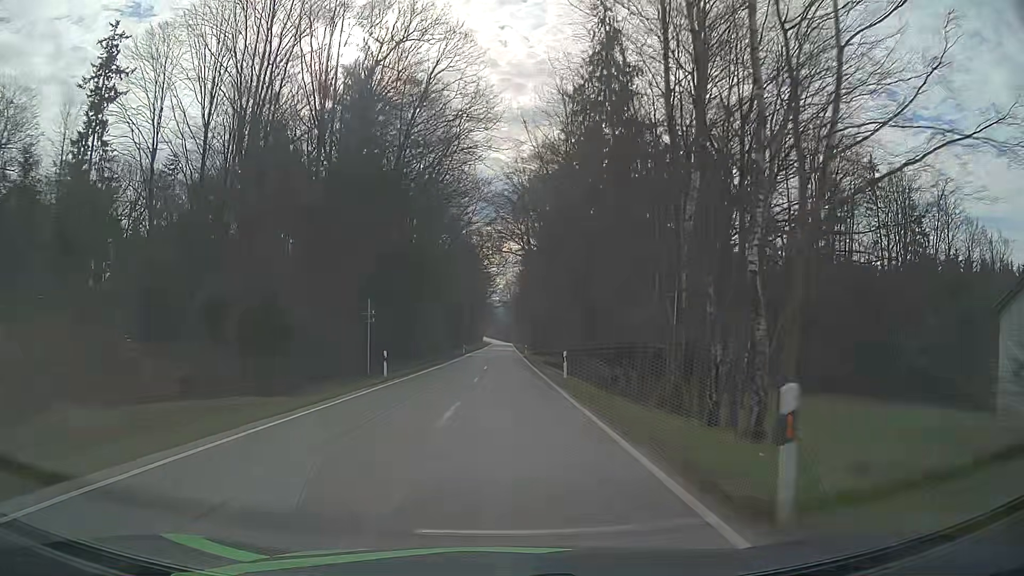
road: secondary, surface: asphalt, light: Day
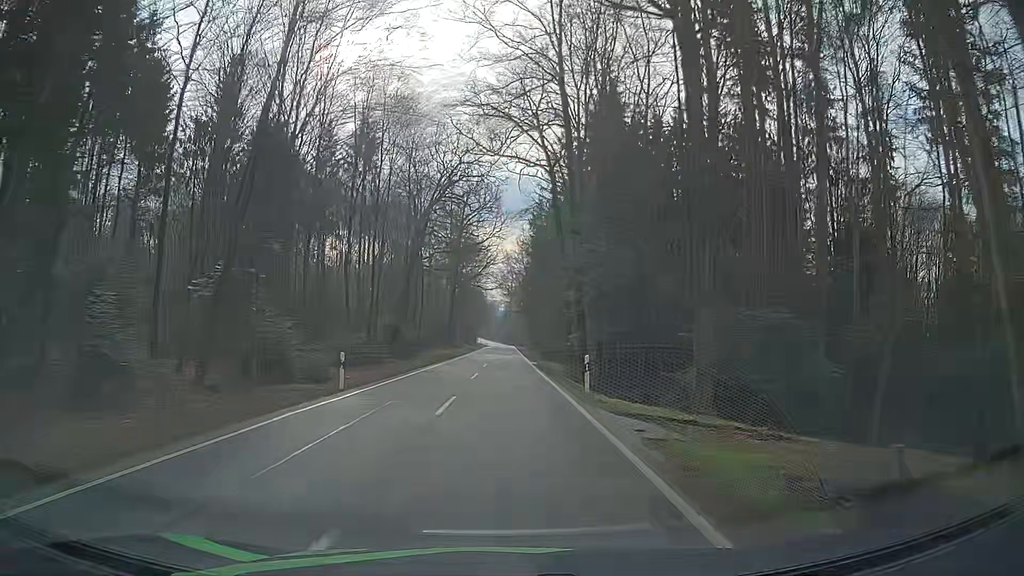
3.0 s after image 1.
(0.0, +58.2) m; -1°
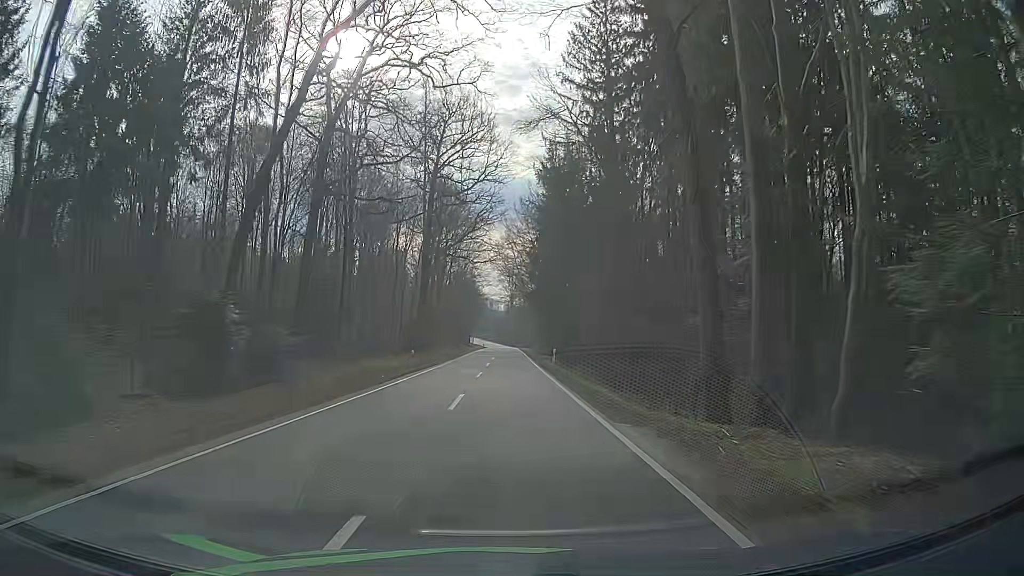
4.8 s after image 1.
(+0.1, +35.3) m; 0°
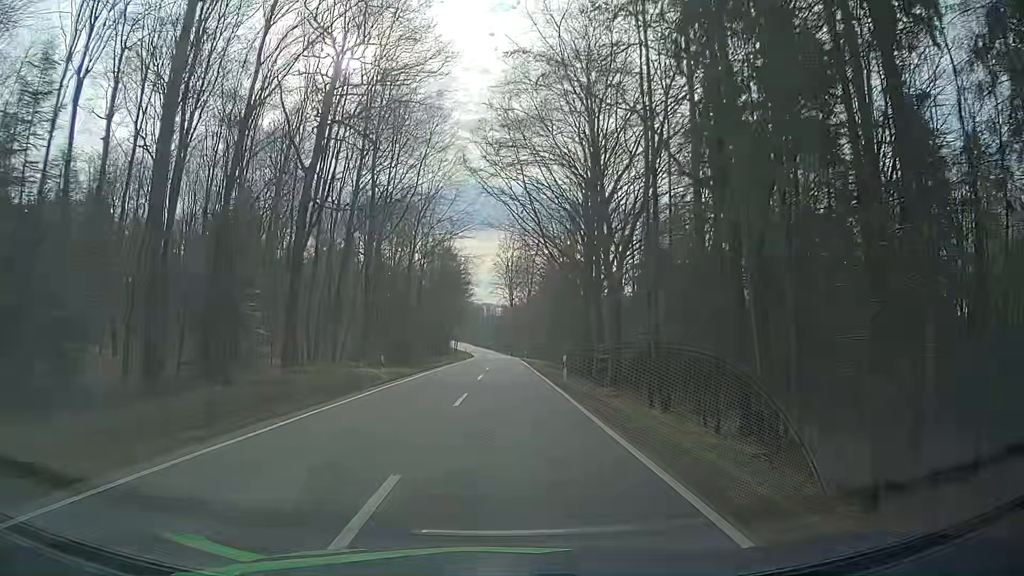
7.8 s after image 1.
(0.0, +58.9) m; 0°
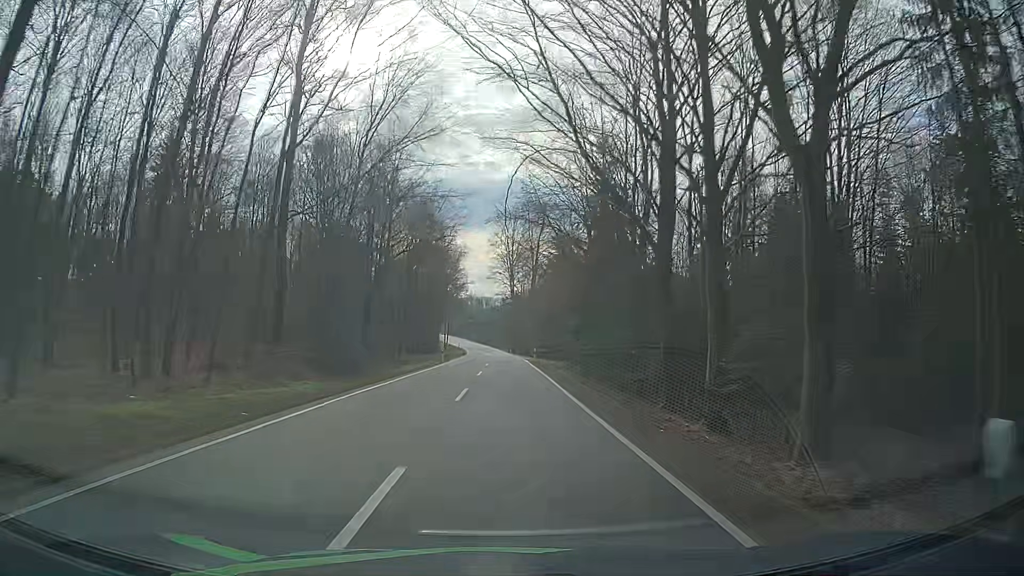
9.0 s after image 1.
(-0.1, +23.8) m; -1°
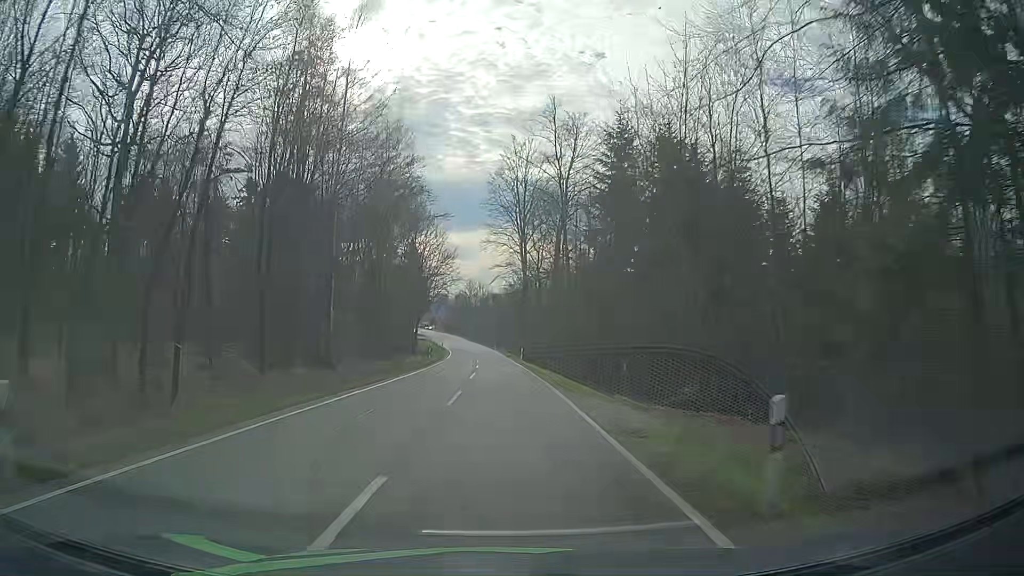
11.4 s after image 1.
(+0.1, +47.6) m; 0°
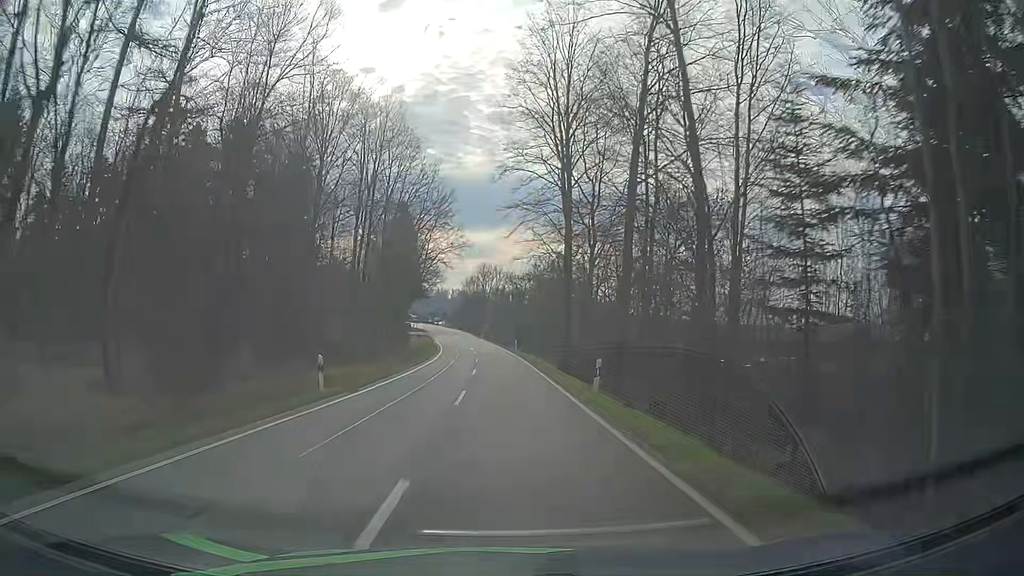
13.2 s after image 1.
(-1.0, +35.9) m; -3°
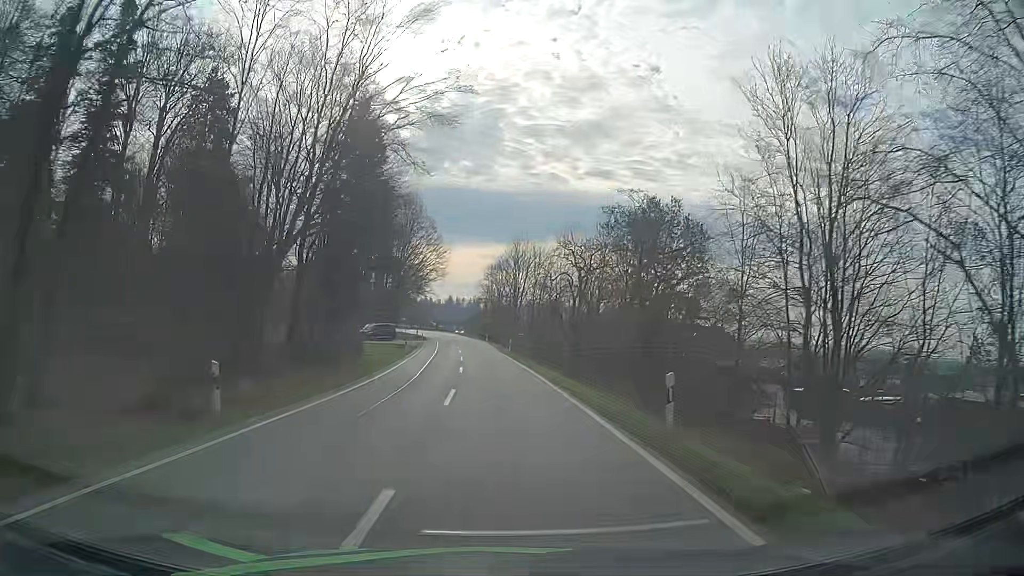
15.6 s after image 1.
(-0.6, +48.4) m; -2°
(0, +10) (0, +20) (-1, +30) (-1, +40) (-2, +50) (-3, +60) (-4, +70) (-5, +80) (-6, +90) (-7, +100) m
